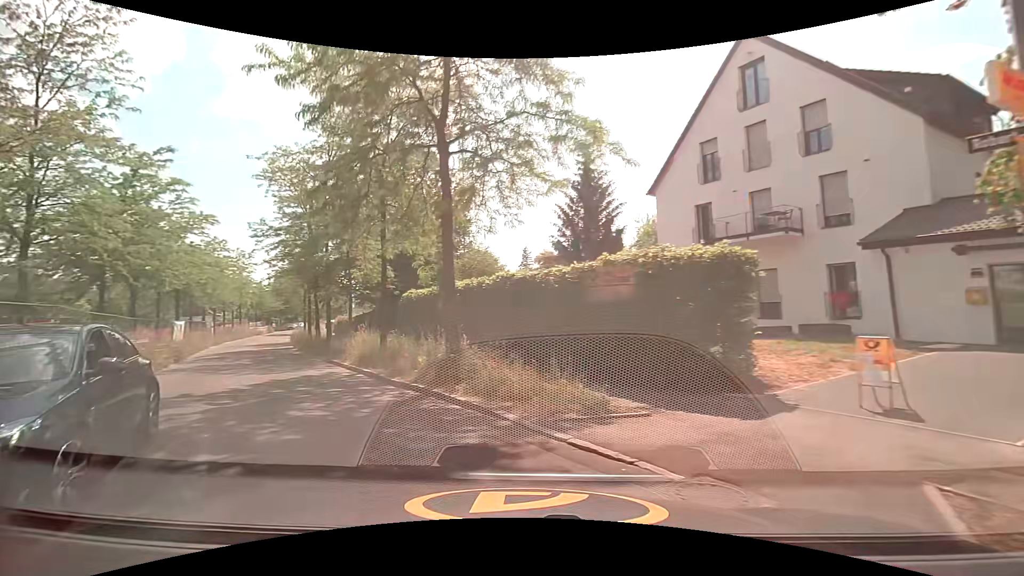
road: residential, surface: asphalt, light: Day
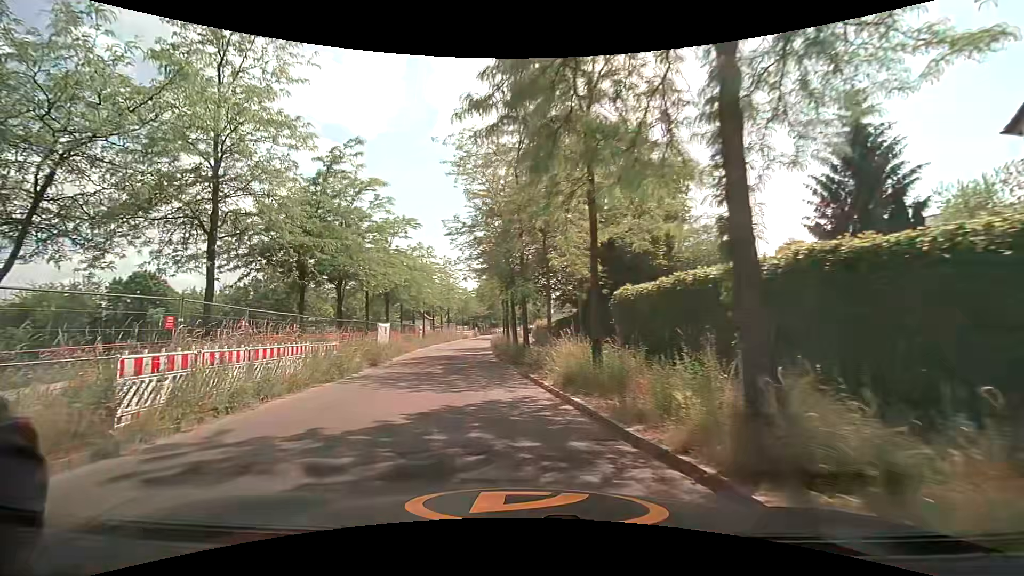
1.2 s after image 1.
(-1.2, +5.6) m; -21°
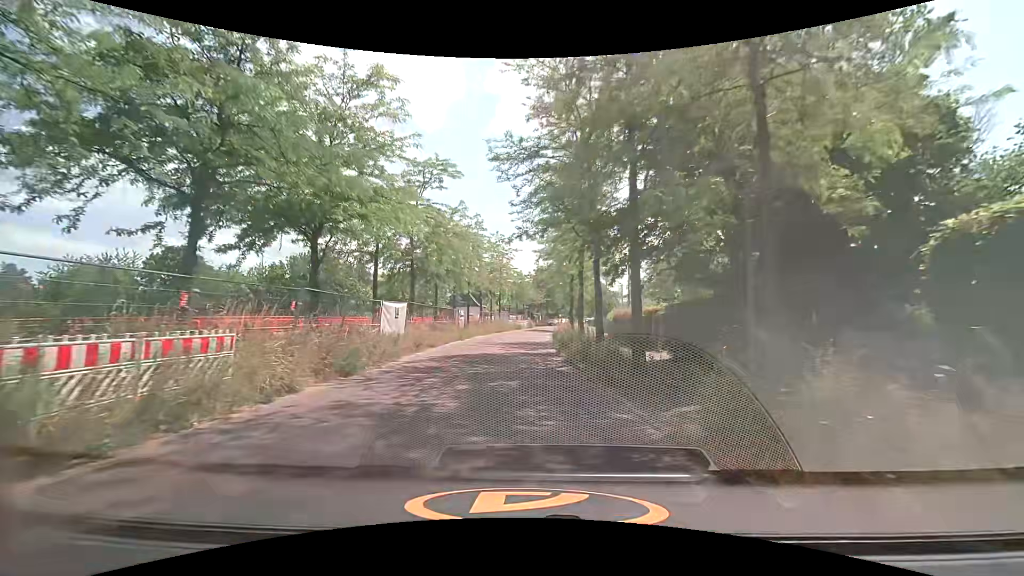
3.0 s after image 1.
(-1.3, +11.5) m; -8°
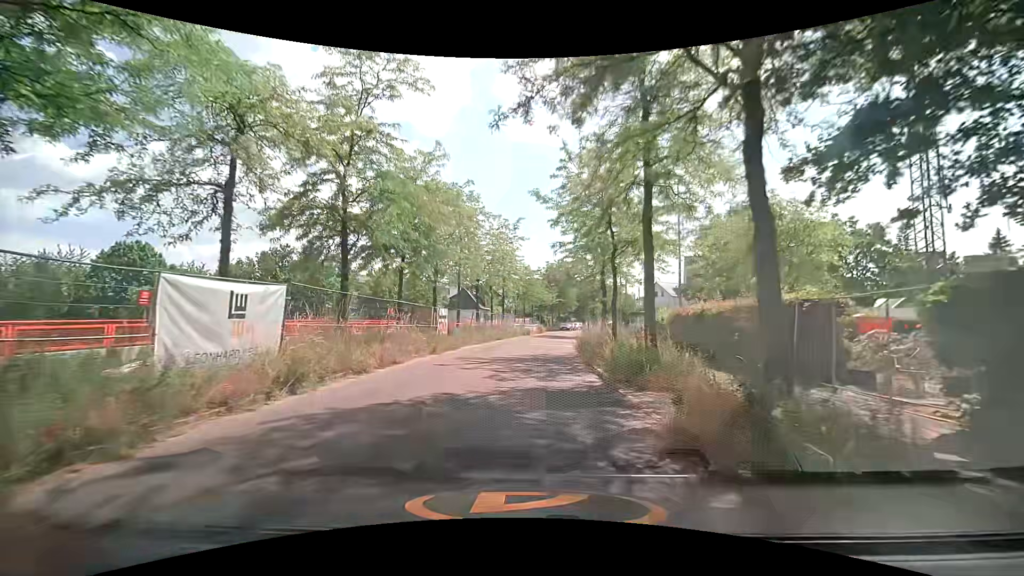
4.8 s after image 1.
(0.0, +12.0) m; 0°
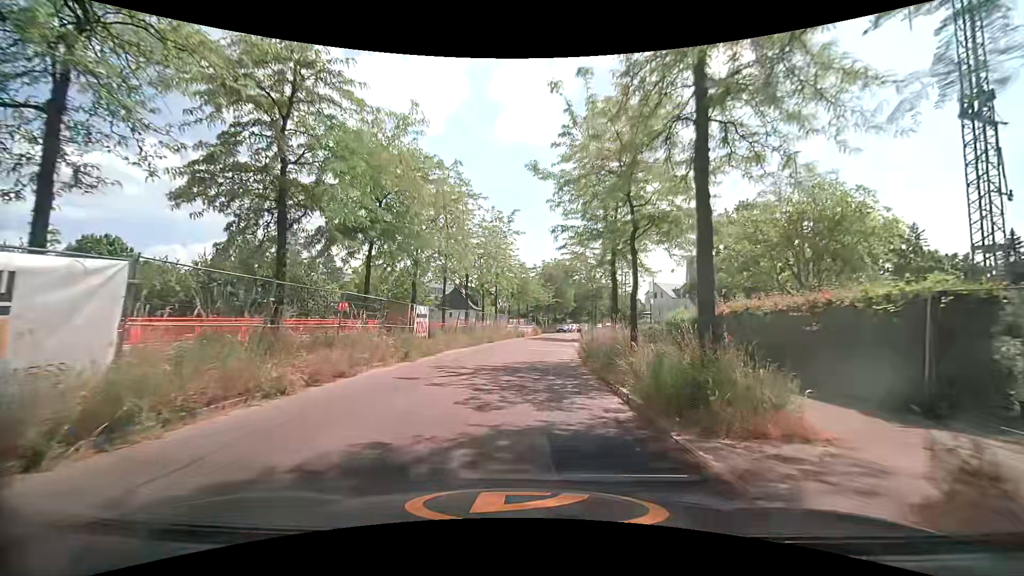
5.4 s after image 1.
(0.0, +4.0) m; -1°
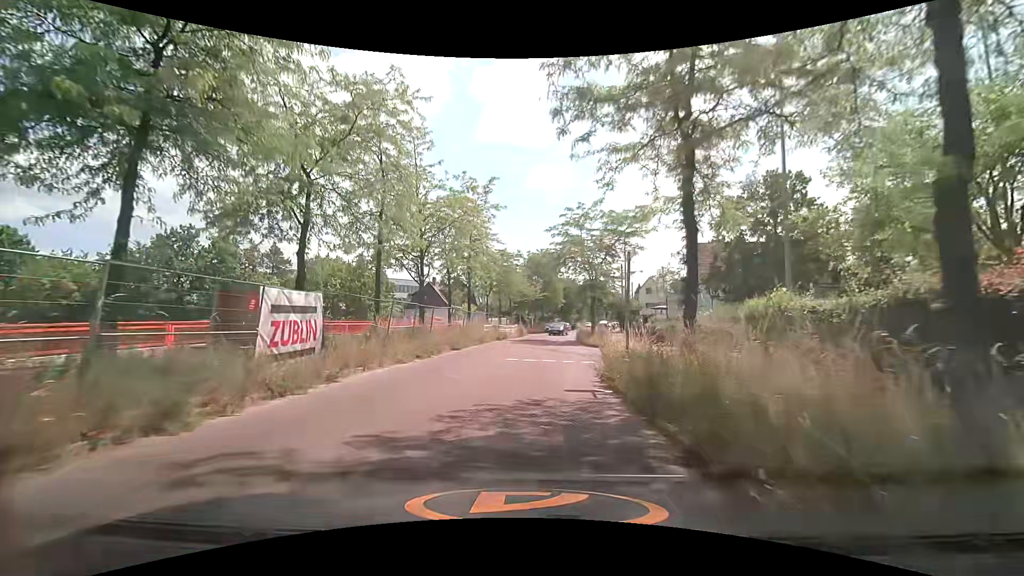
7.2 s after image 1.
(+0.4, +10.7) m; +3°
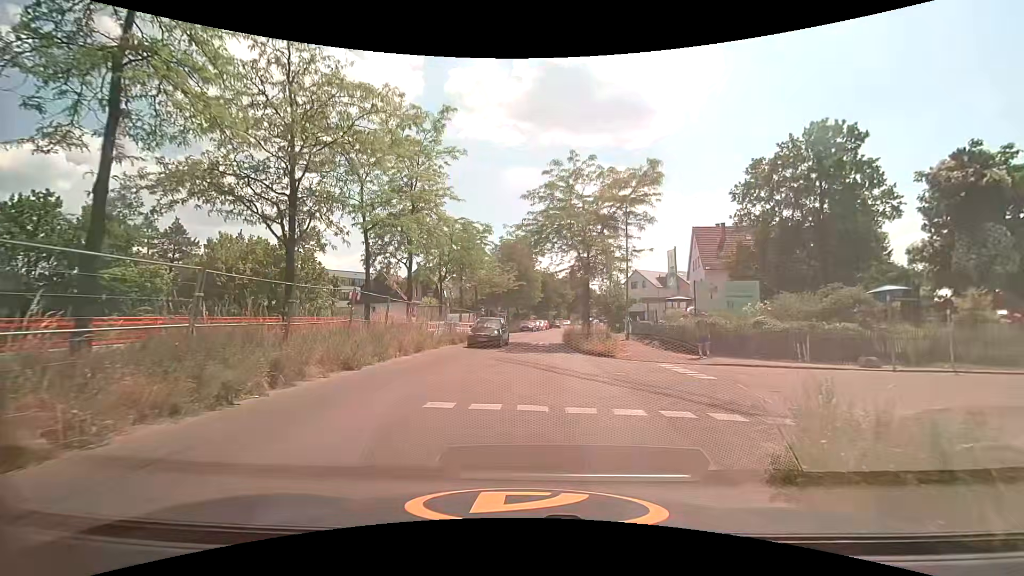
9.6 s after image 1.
(+0.3, +11.8) m; +2°
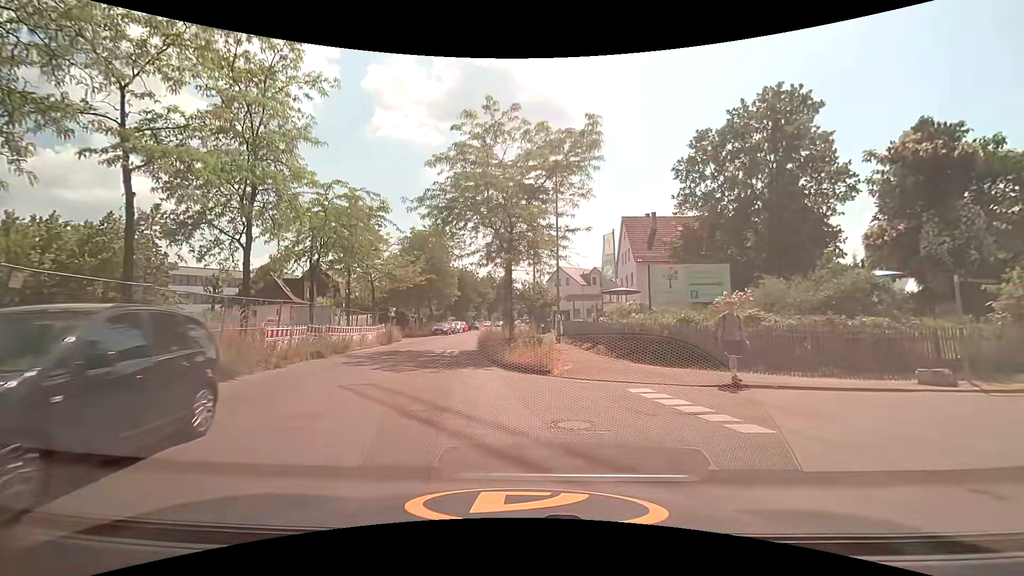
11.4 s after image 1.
(+0.7, +7.4) m; +8°
